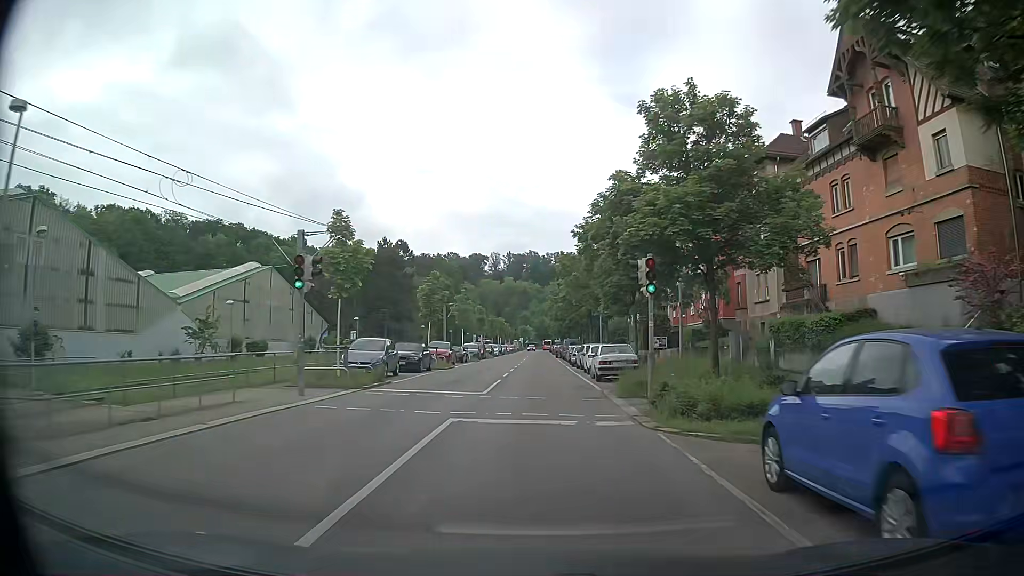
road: secondary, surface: asphalt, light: Day
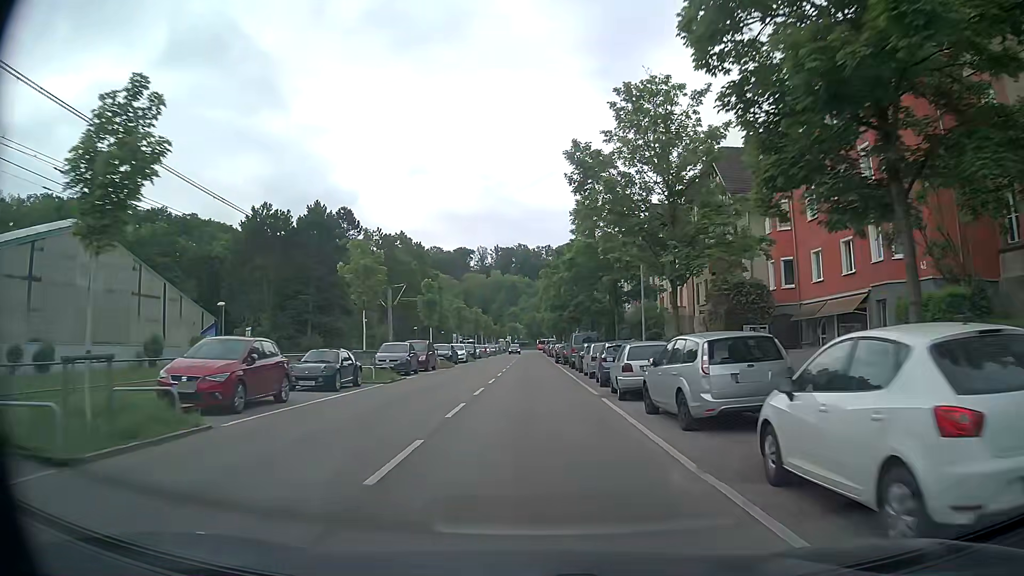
(+0.3, +29.0) m; +2°
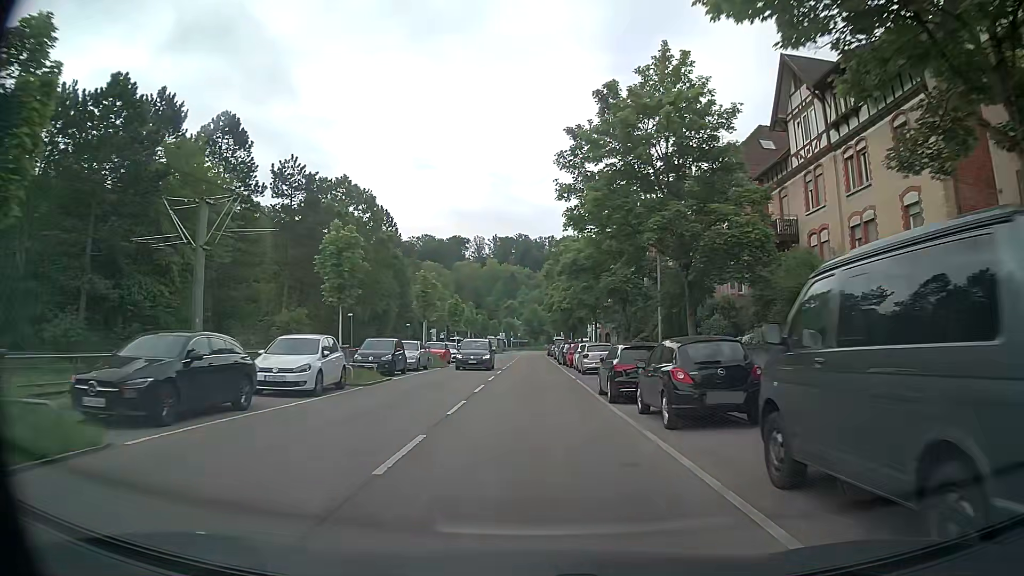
(-0.8, +36.1) m; -1°
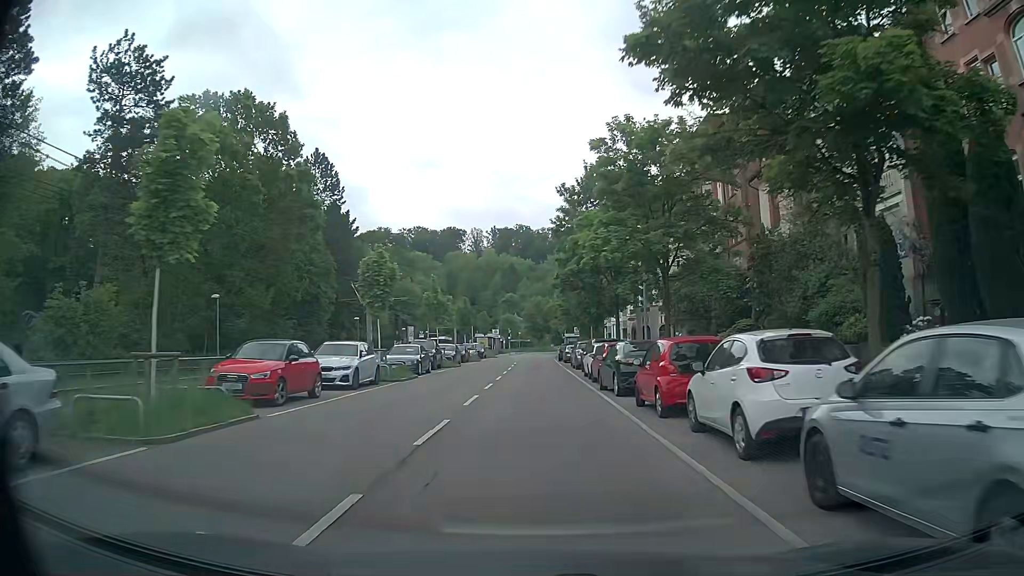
(+0.1, +28.5) m; 0°
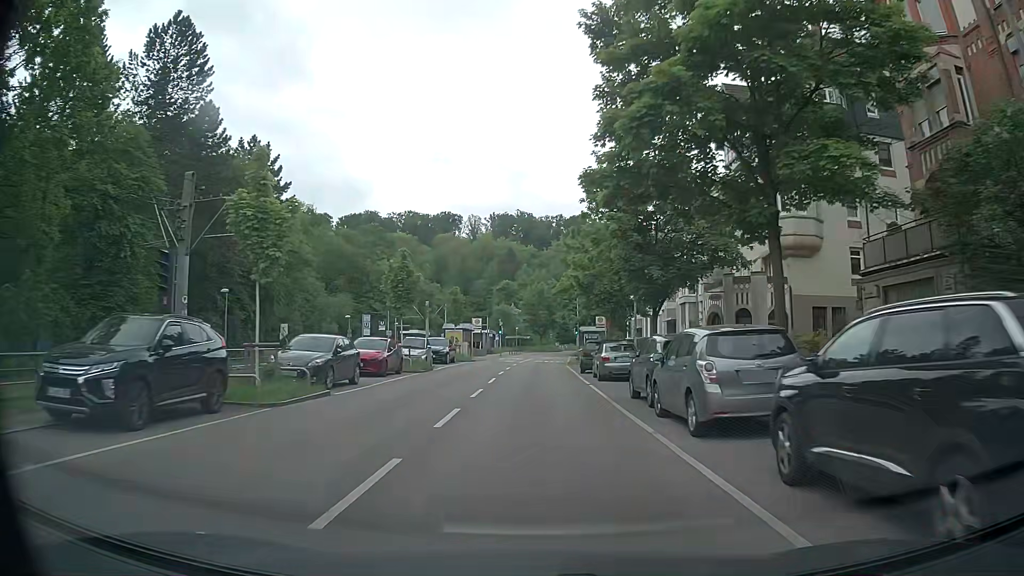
(-0.1, +28.8) m; 0°
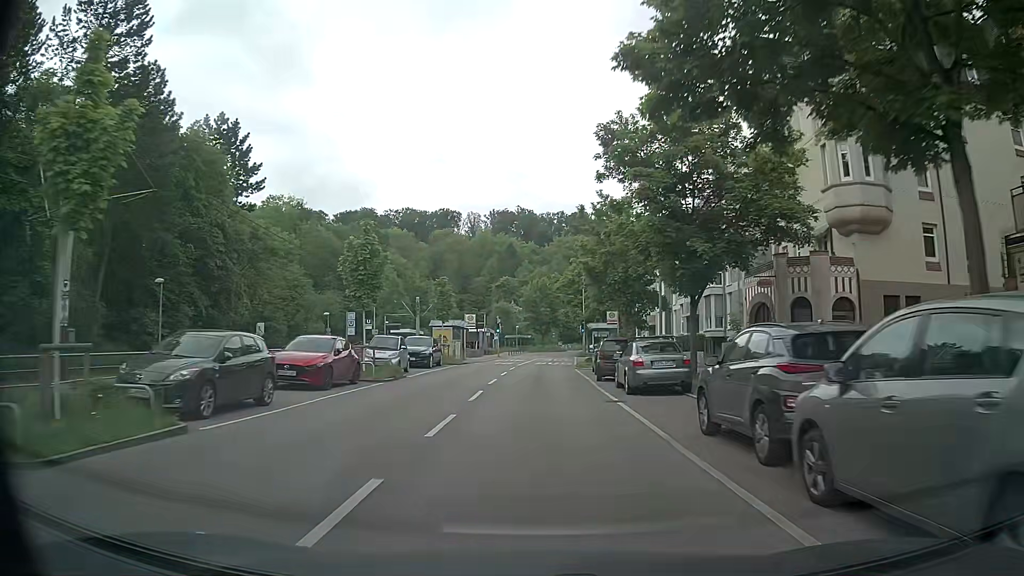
(0.0, +7.3) m; -1°
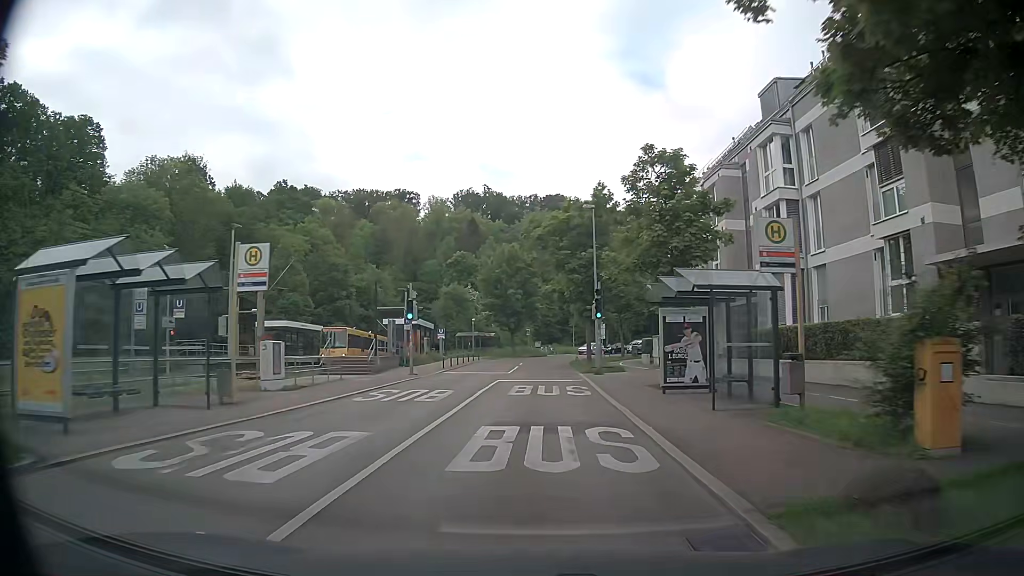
(+0.8, +36.3) m; +3°
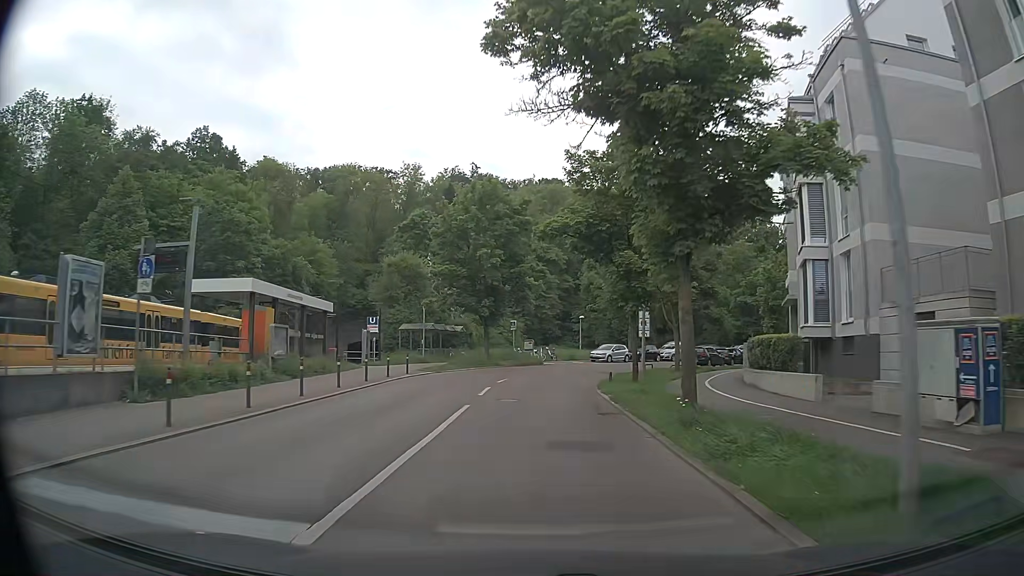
(+0.3, +28.3) m; 0°
(0, +10) (0, +20) (+2, +30) (+4, +39) (+9, +48) (+16, +56) (+24, +62) (+33, +66) (+42, +70) (+51, +75) m
